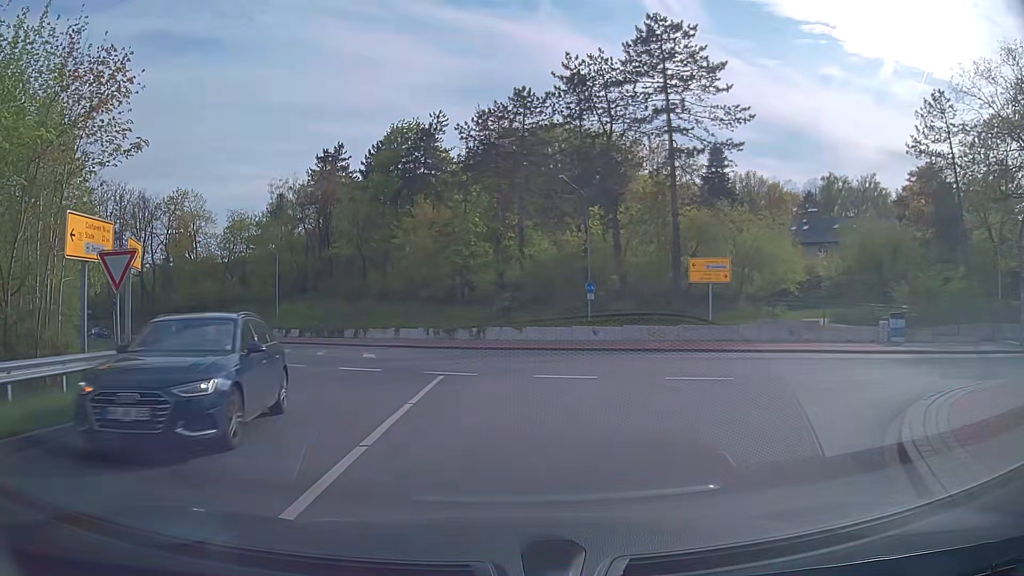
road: primary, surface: asphalt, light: Day
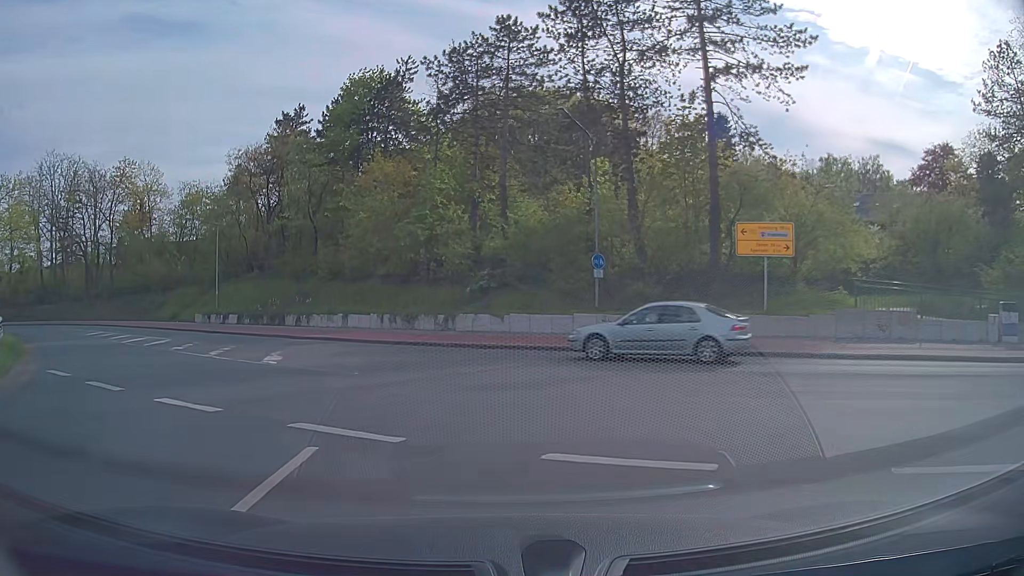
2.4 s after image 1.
(0.0, +9.3) m; +1°
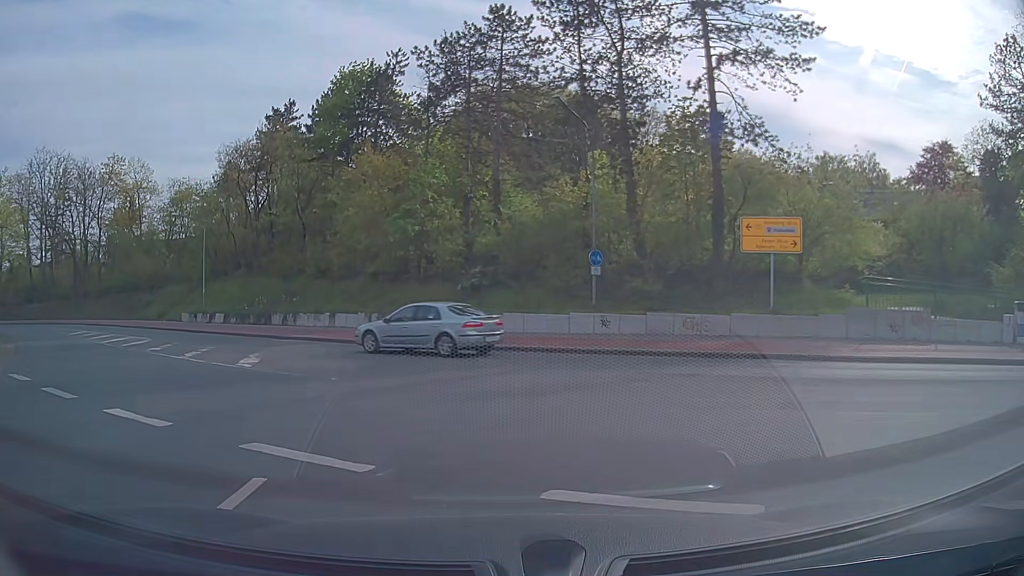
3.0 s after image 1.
(0.0, +1.2) m; 0°
(0, +10) (-3, +19) (-9, +27) (-17, +34) (-24, +40) (-32, +47) (-40, +52) (-49, +57) (-59, +60) (-69, +60) m
